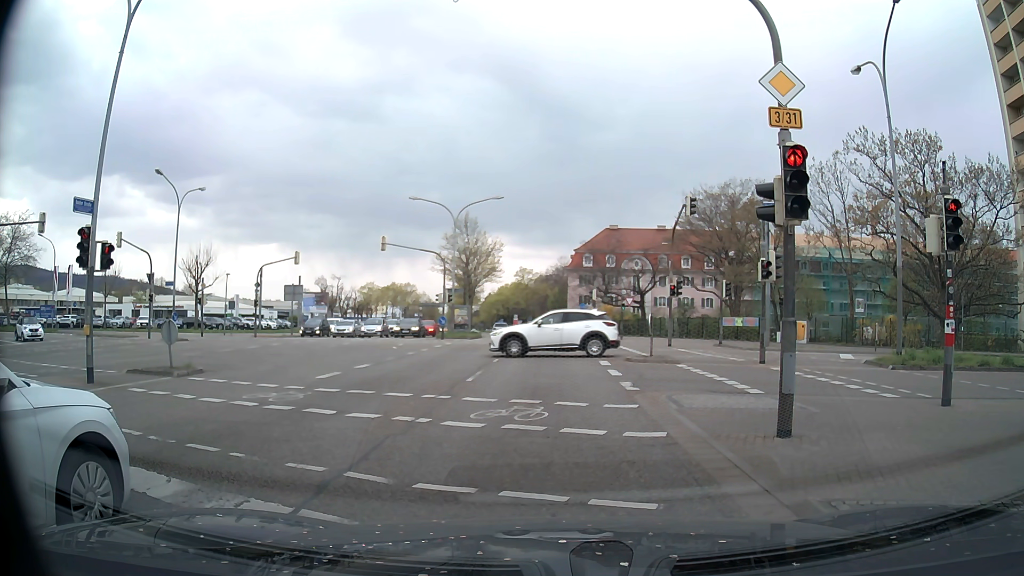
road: primary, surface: asphalt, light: Day
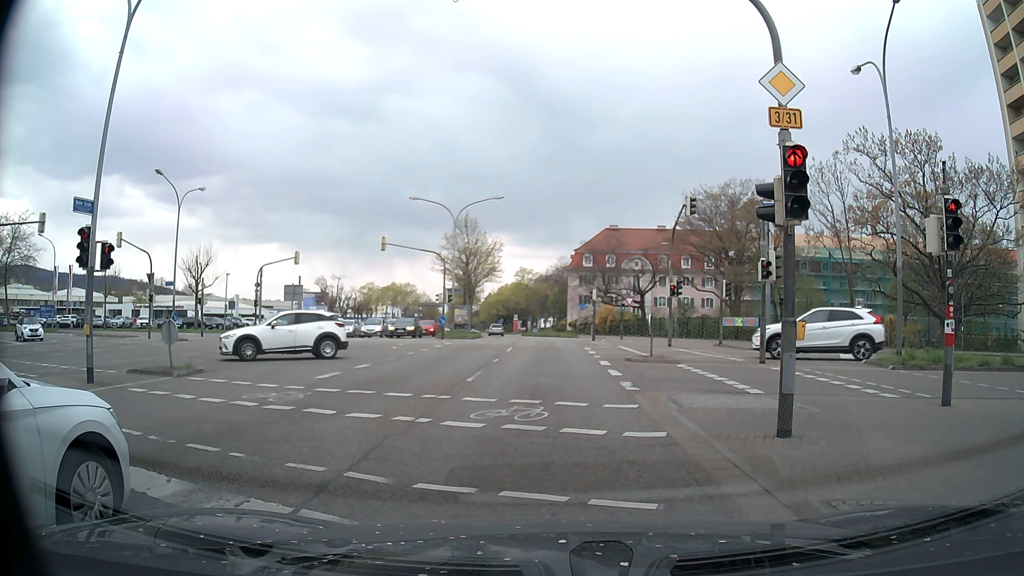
(0.0, 0.0) m; 0°
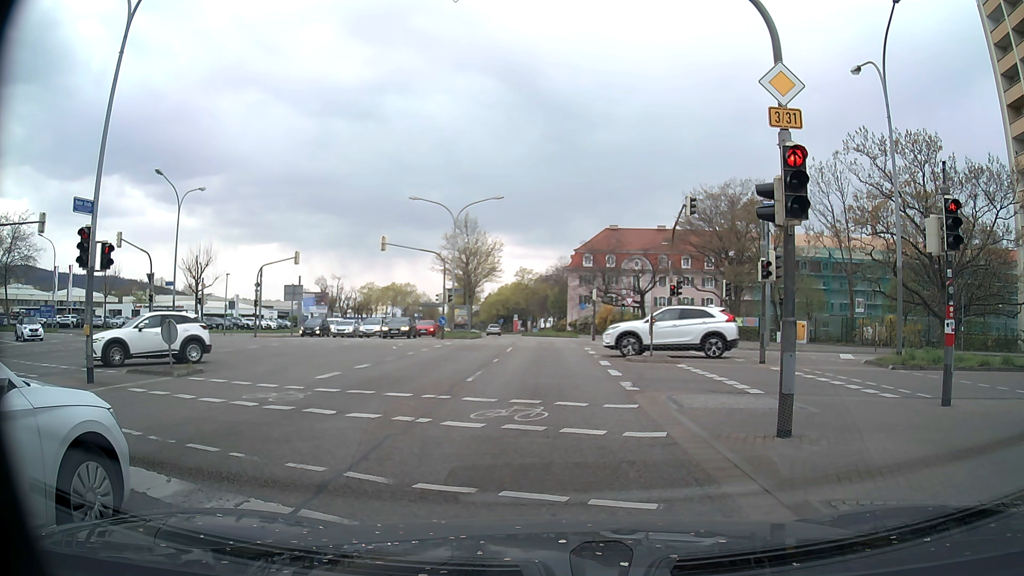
(0.0, 0.0) m; 0°
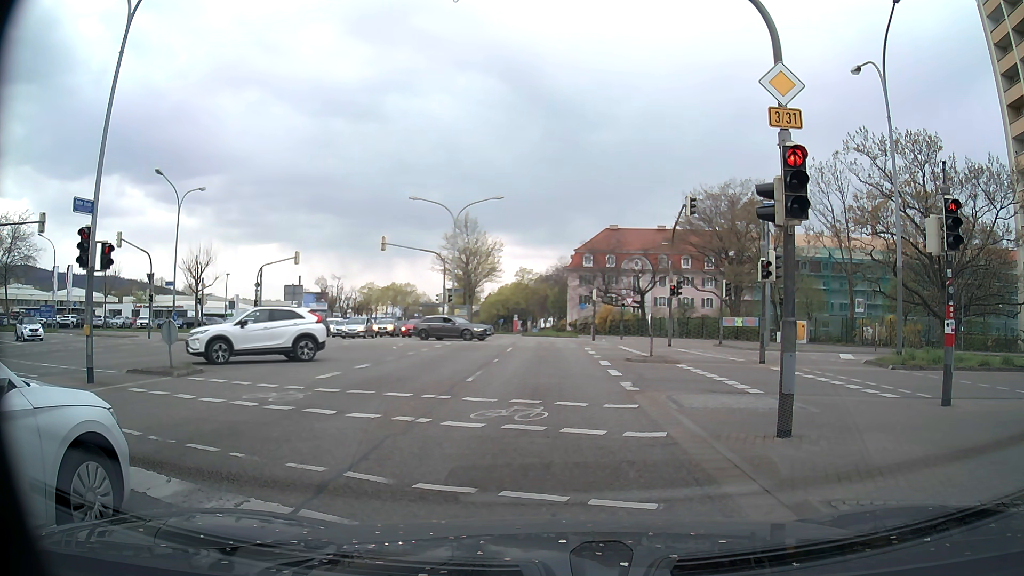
(0.0, 0.0) m; 0°
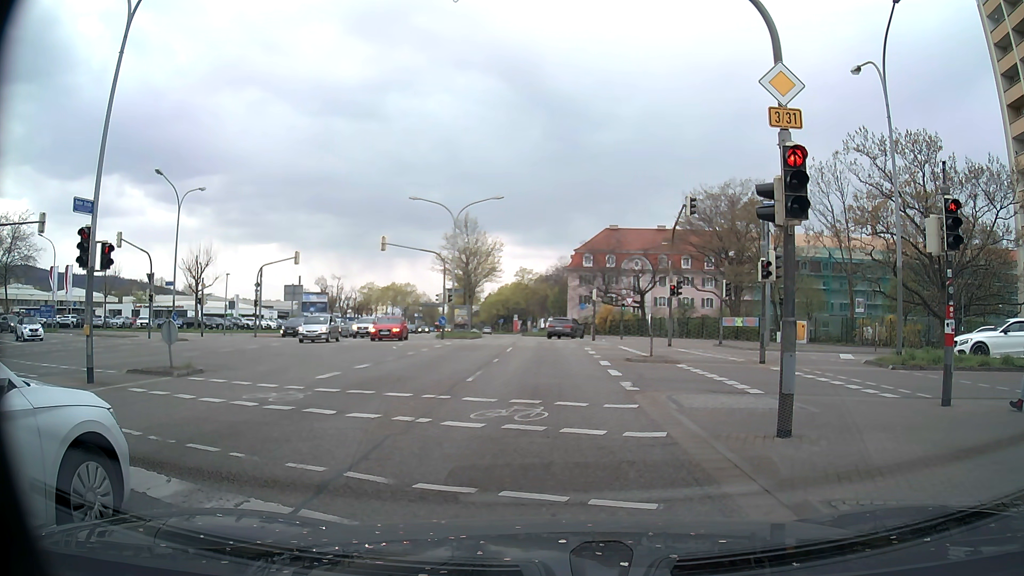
(0.0, 0.0) m; 0°
(0, +10) (0, +20) (0, +30) (0, +40) (0, +50) (-1, +60) (-2, +70) (-3, +80) (-4, +90) (-6, +100) m
